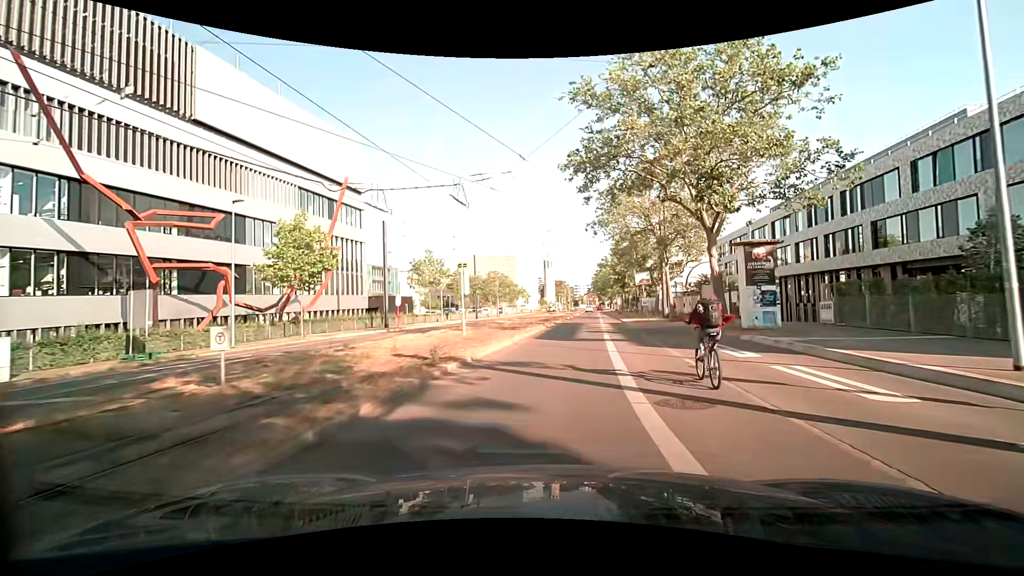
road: secondary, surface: asphalt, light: Day
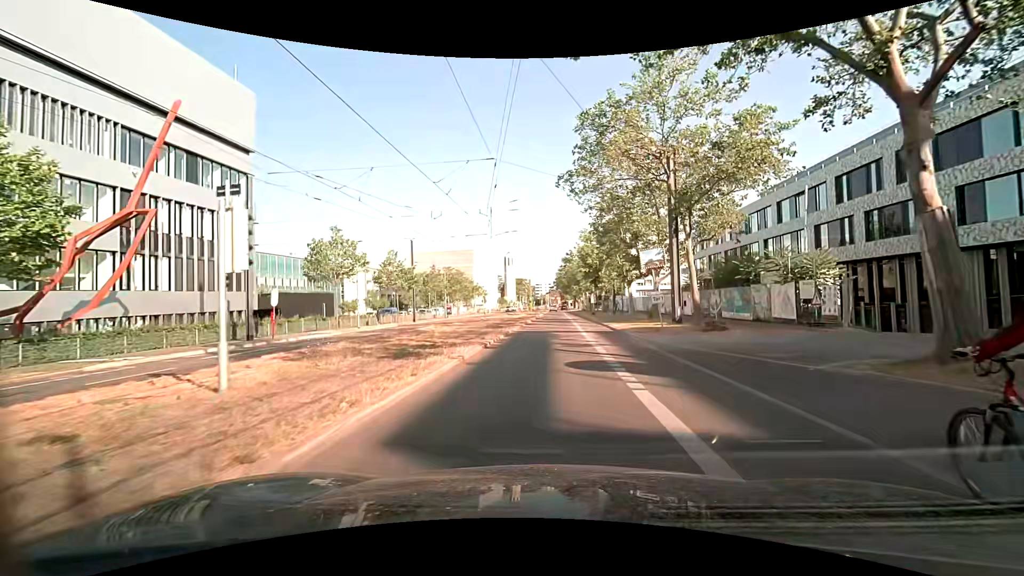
(+0.5, +16.1) m; +3°
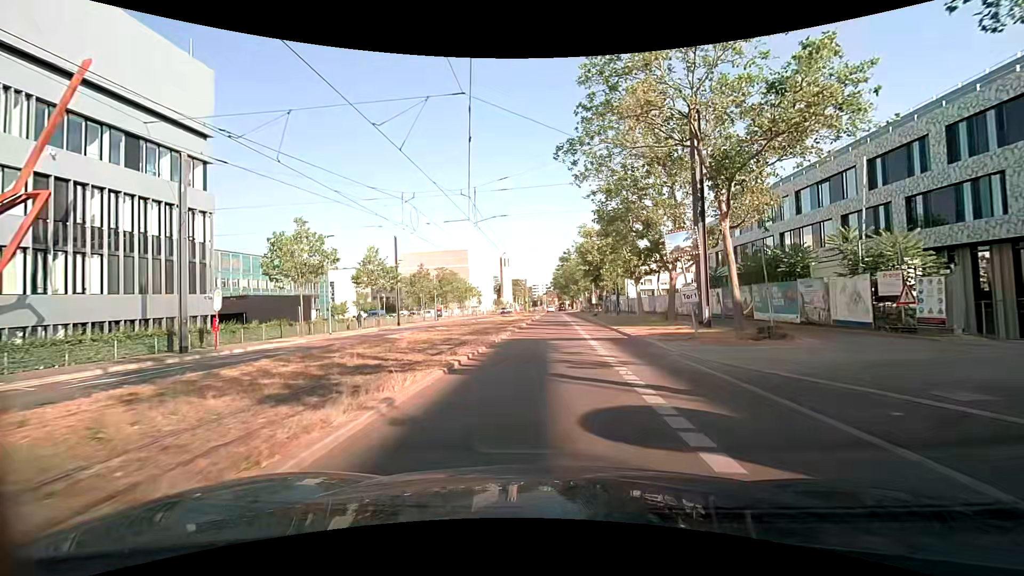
(0.0, +5.5) m; +2°
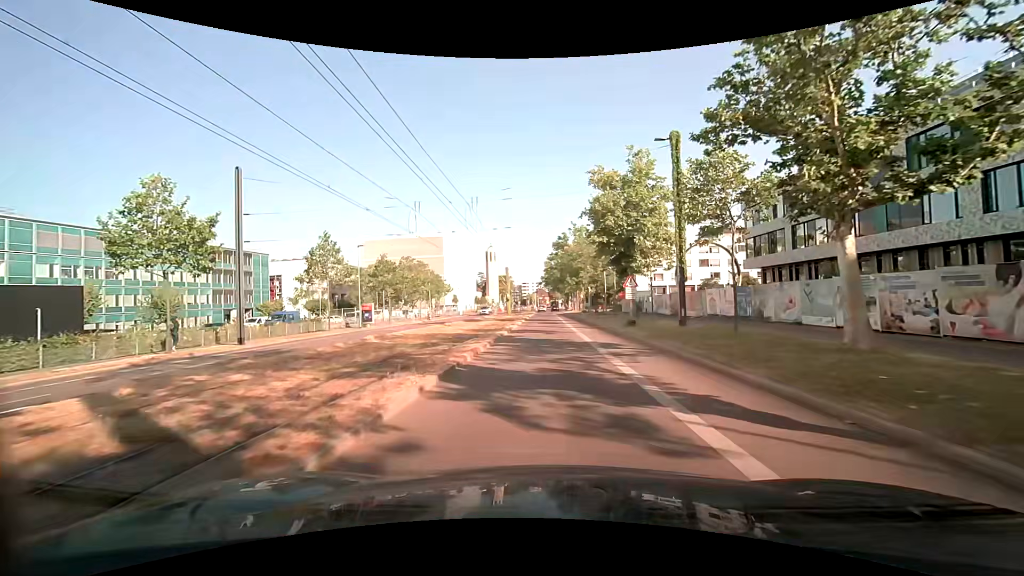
(-0.3, +28.6) m; +1°
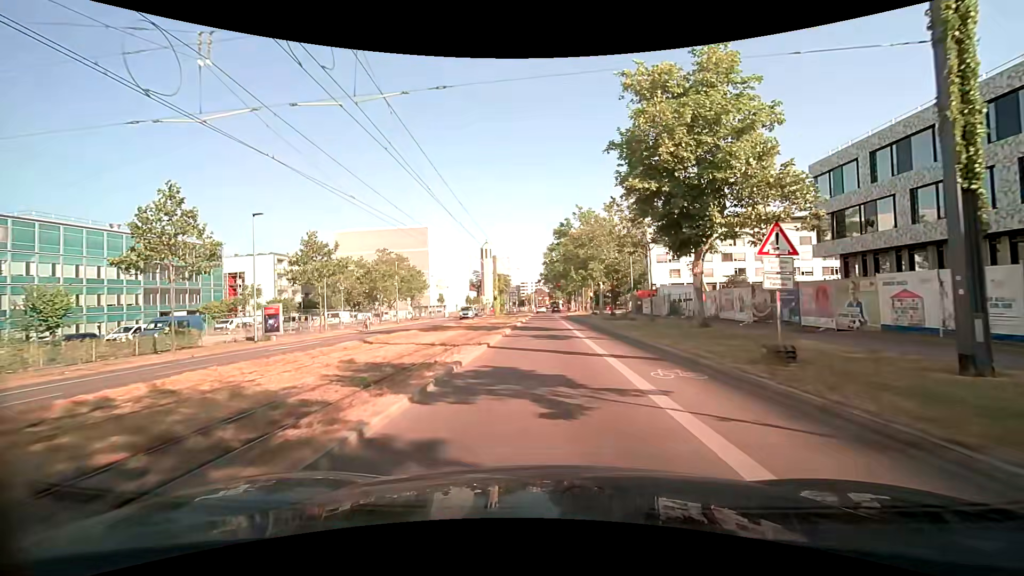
(-0.4, +17.7) m; -1°
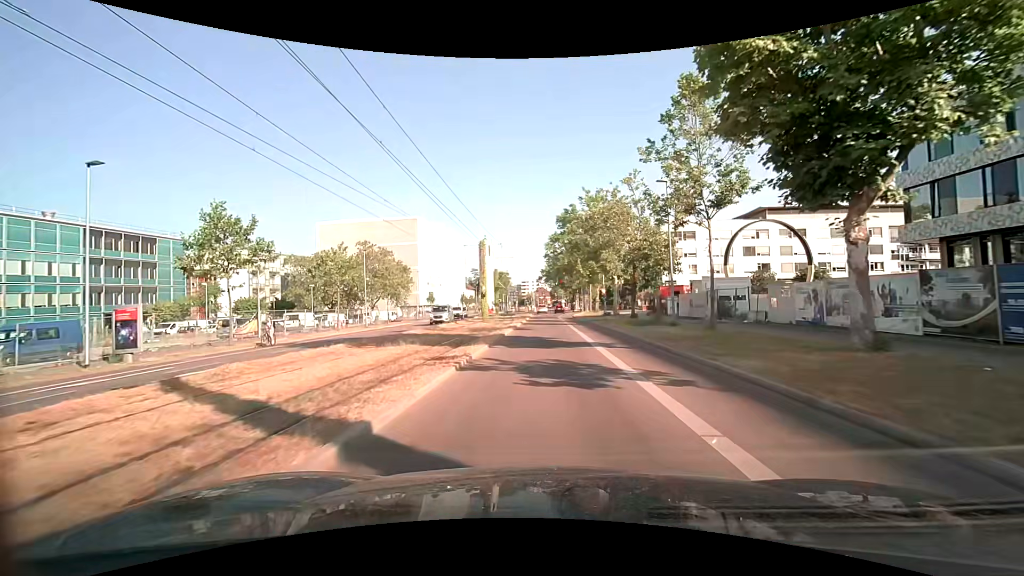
(-0.1, +11.8) m; -1°
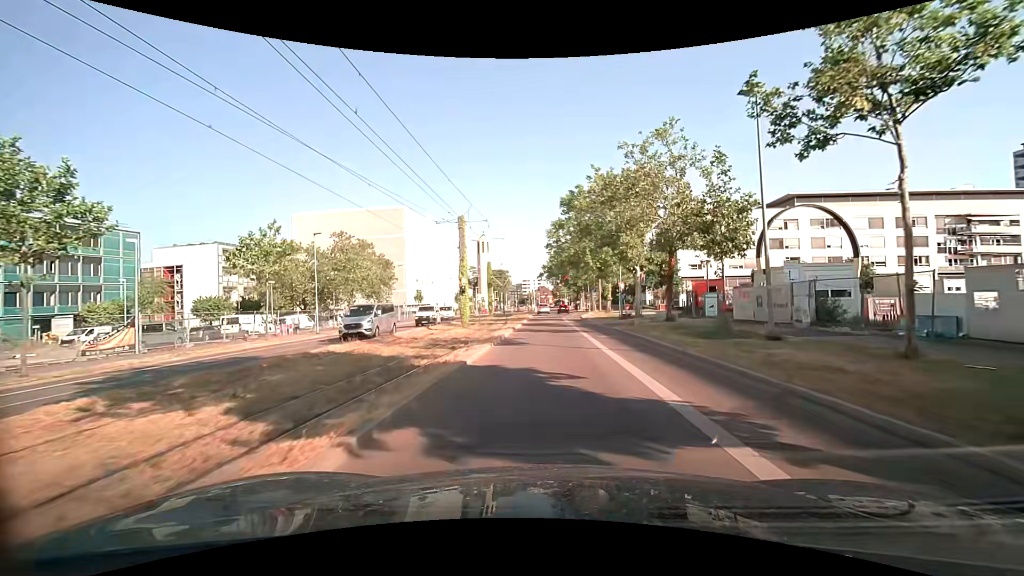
(0.0, +11.5) m; 0°
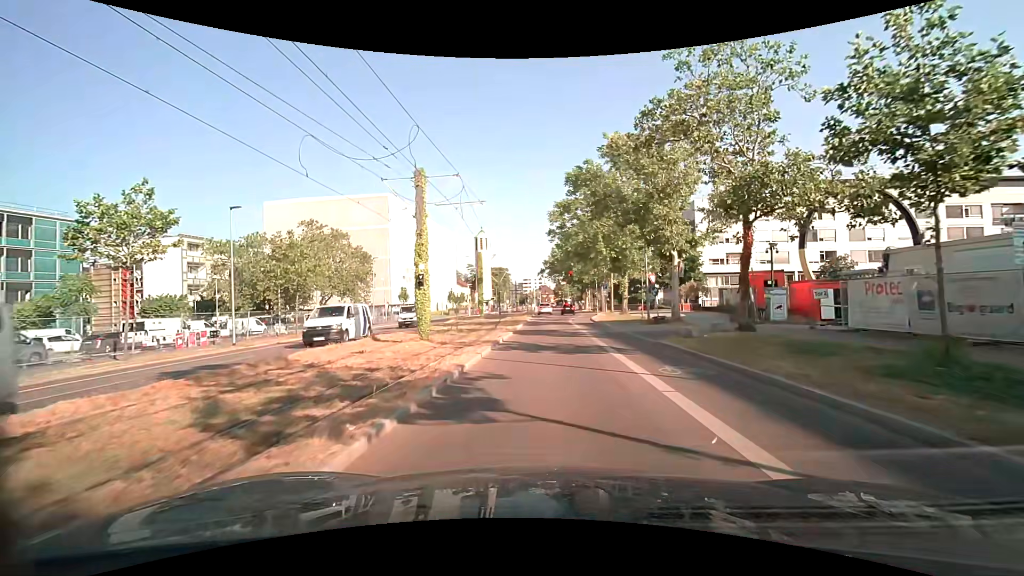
(0.0, +11.0) m; 0°
(0, +10) (0, +20) (0, +30) (0, +40) (+1, +50) (+2, +60) (+3, +70) (+4, +80) (+4, +90) (+4, +100) m
